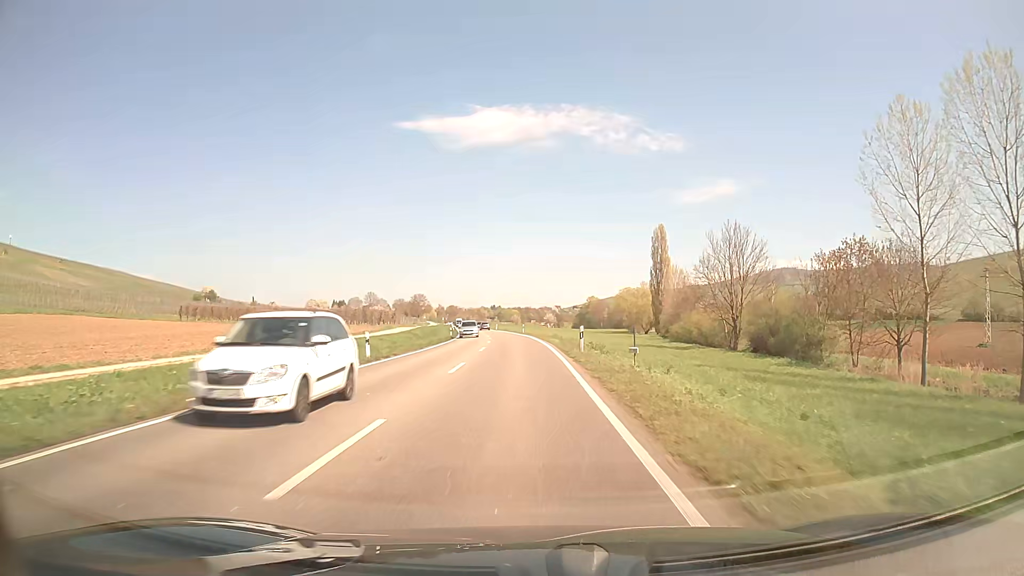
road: primary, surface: asphalt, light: Day
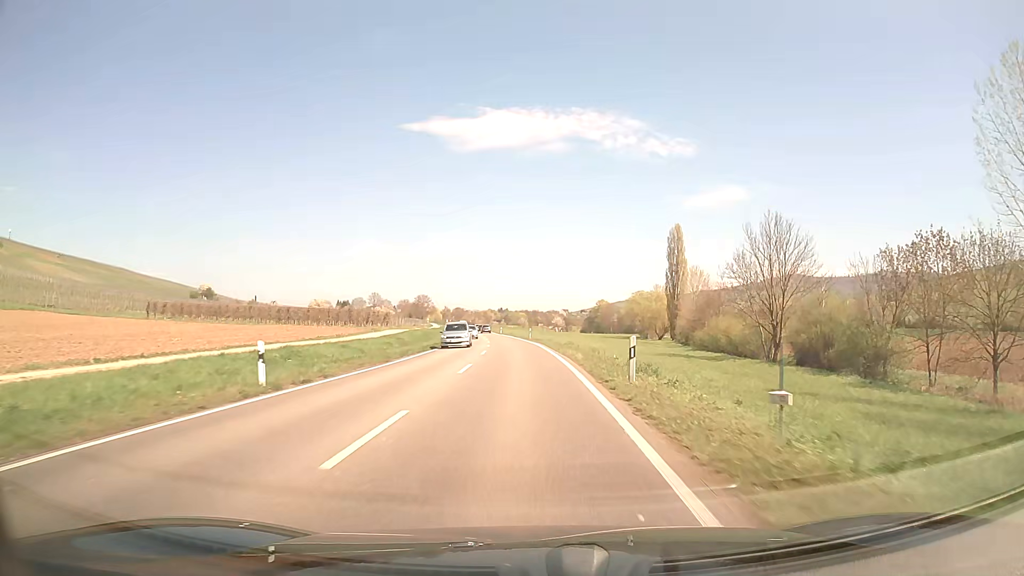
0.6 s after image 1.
(-0.1, +10.9) m; -1°
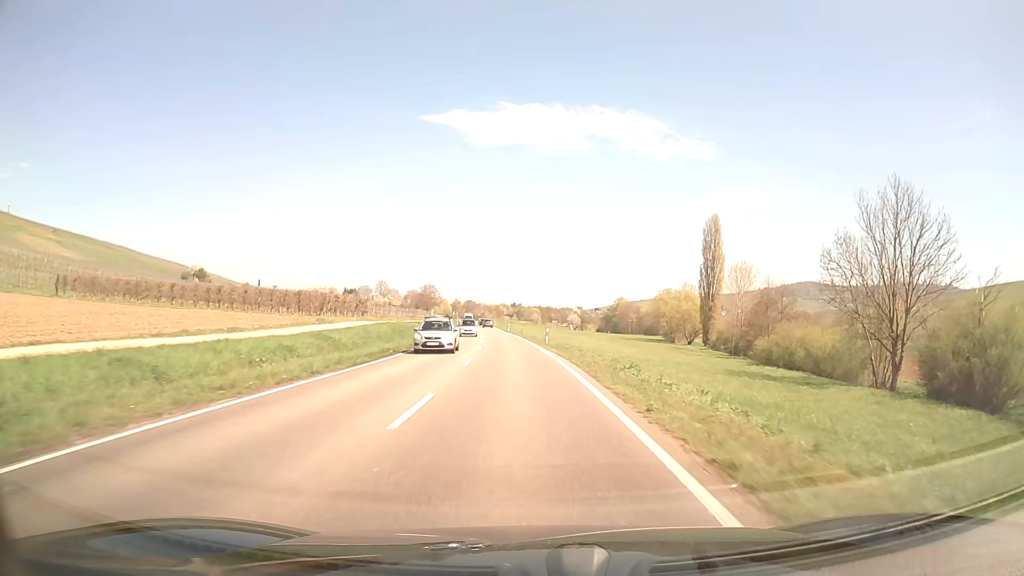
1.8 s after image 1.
(-0.3, +21.8) m; -1°
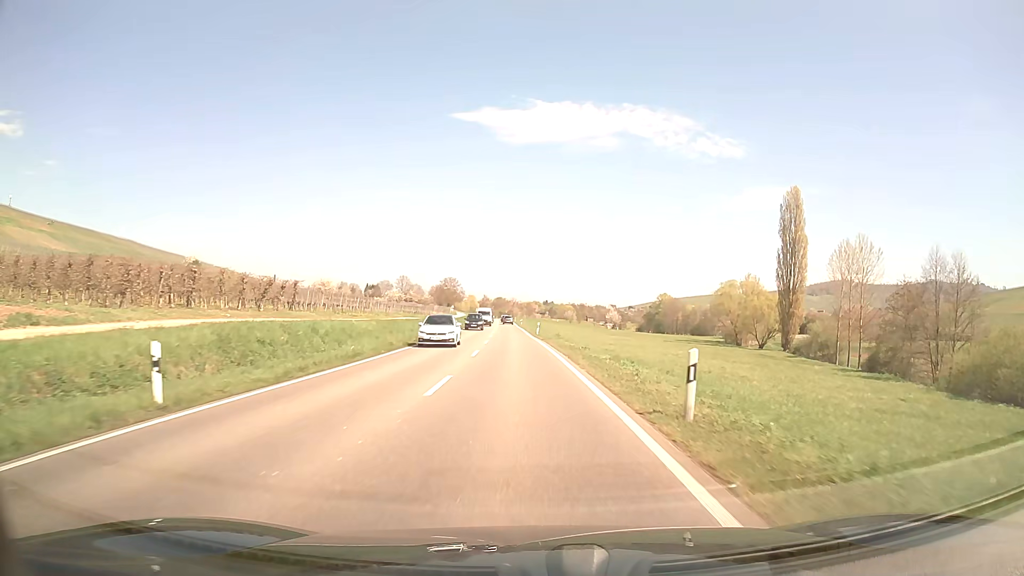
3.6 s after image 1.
(-0.6, +32.9) m; -3°
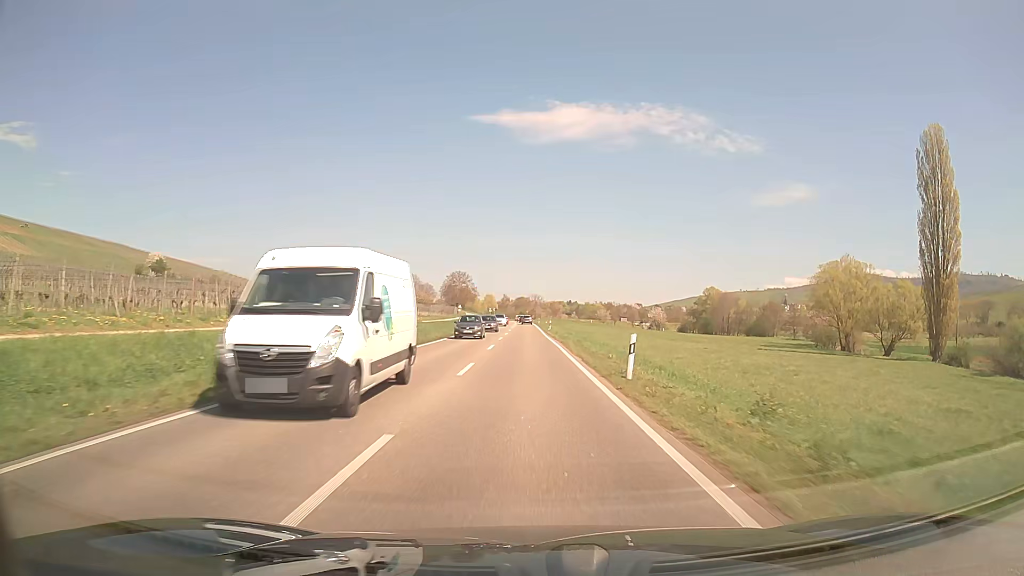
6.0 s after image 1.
(-1.0, +44.2) m; -2°
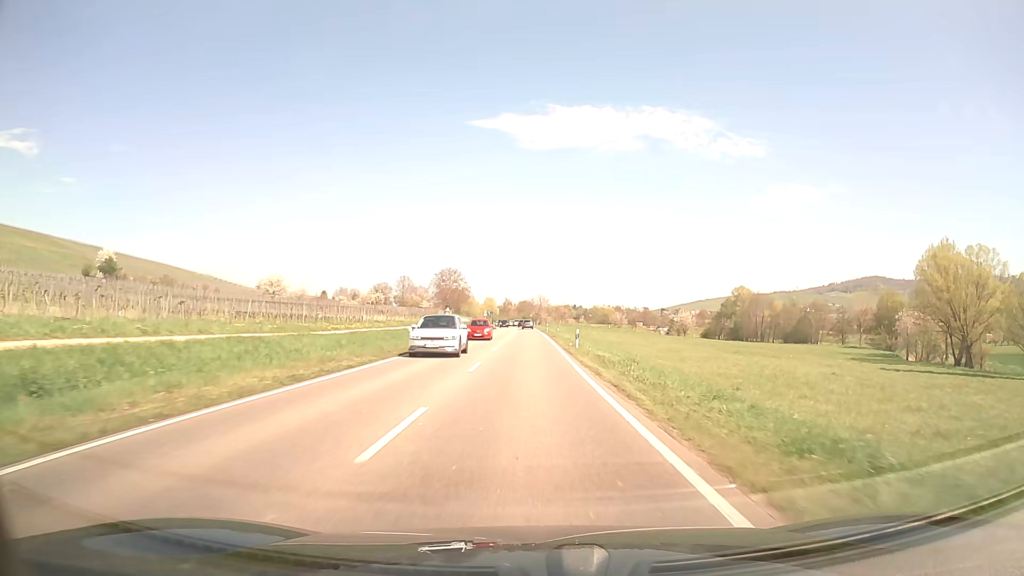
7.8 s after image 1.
(-0.2, +33.4) m; -1°
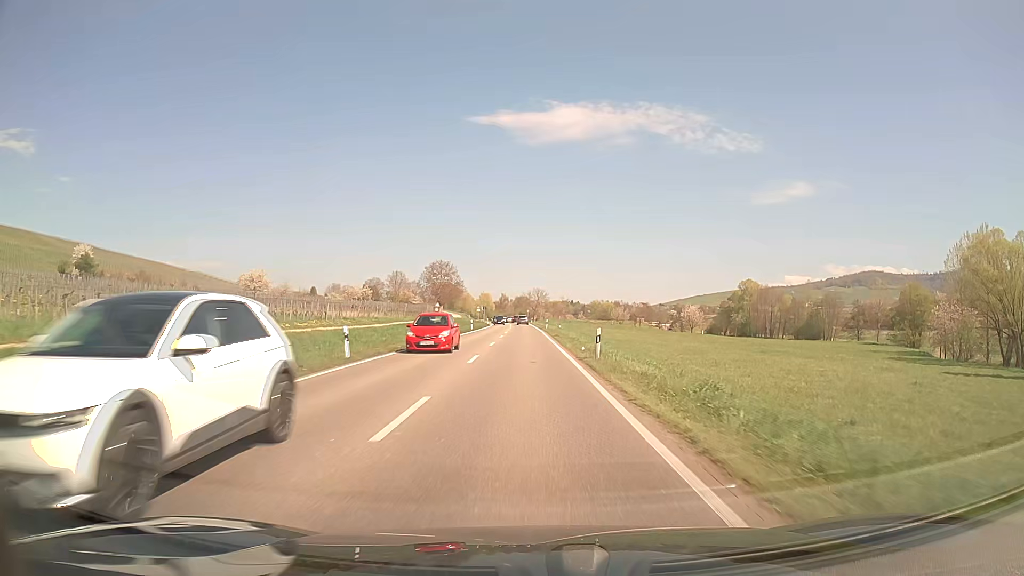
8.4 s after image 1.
(+0.1, +11.1) m; +1°
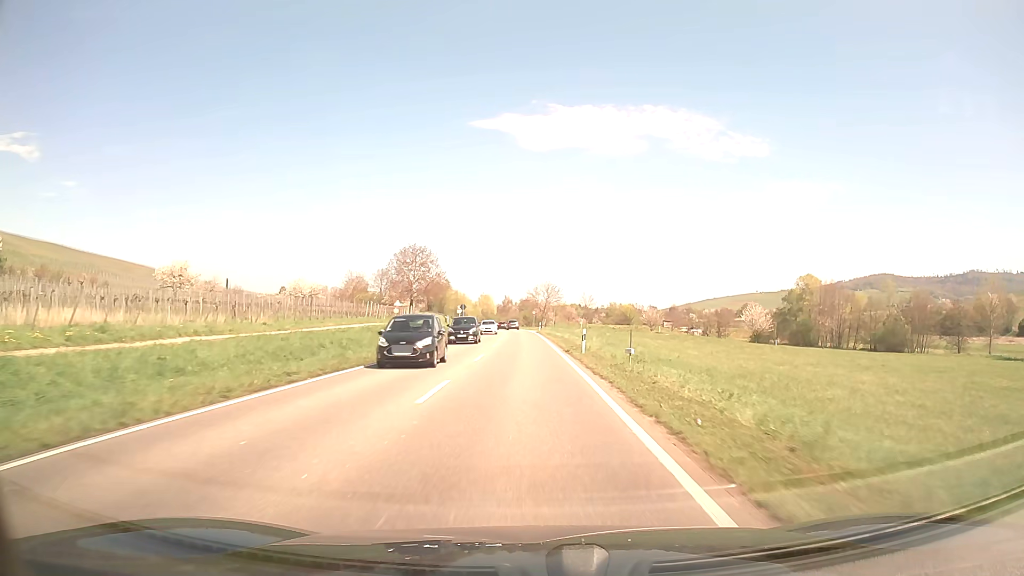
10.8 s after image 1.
(-0.1, +44.6) m; -1°
(0, +10) (0, +20) (0, +30) (0, +40) (-1, +50) (-1, +60) (-1, +70) (-1, +80) (-2, +90) (-3, +100) m
